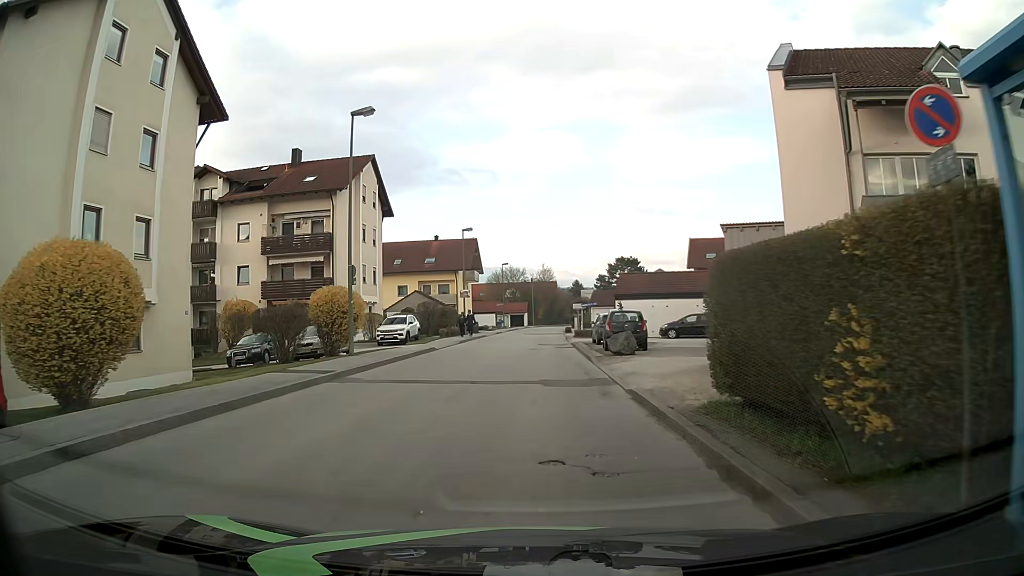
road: unclassified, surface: asphalt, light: Day
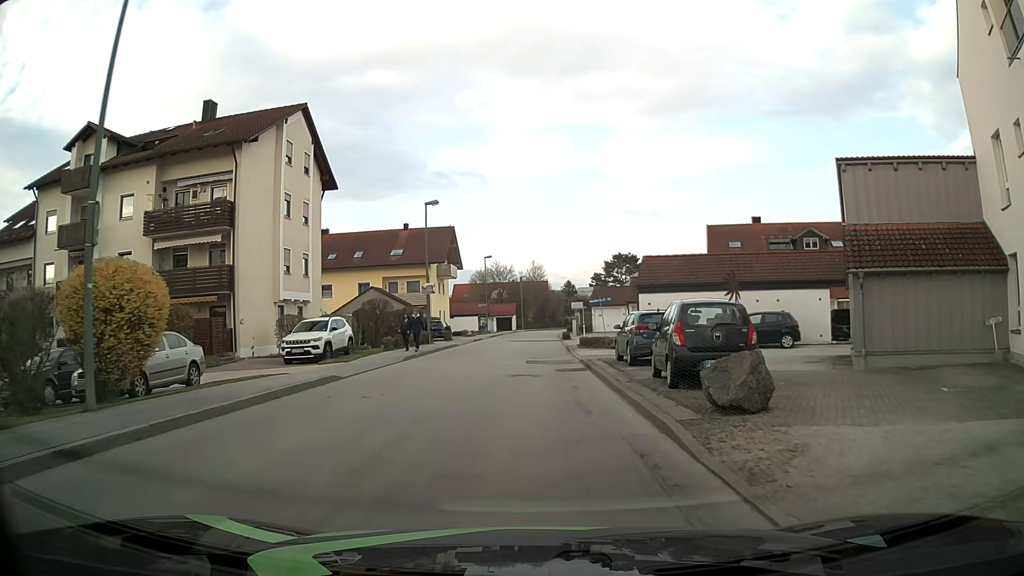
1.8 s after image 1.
(+0.2, +13.4) m; +2°
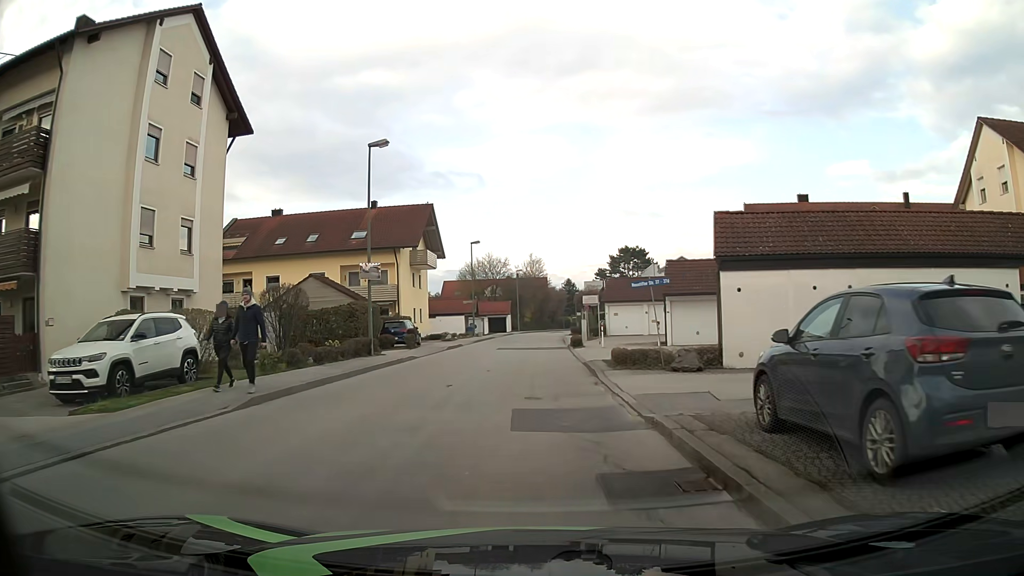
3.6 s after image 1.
(-0.3, +13.4) m; -1°
(0, +10) (0, +20) (0, +30) (0, +40) (0, +50) (0, +60) (+1, +70) (+2, +80) (+4, +90) (+6, +100) m
